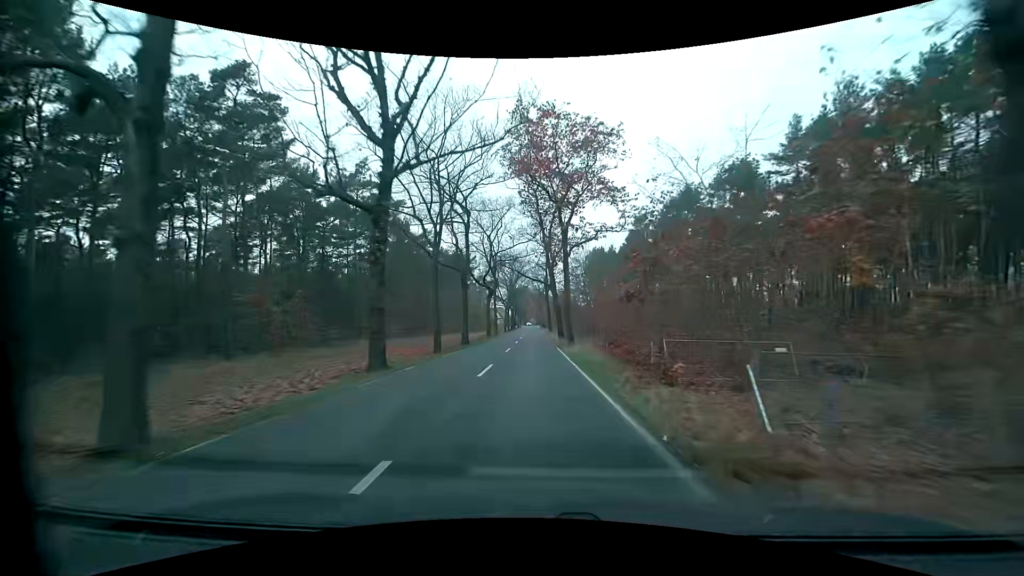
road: tertiary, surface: asphalt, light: Day
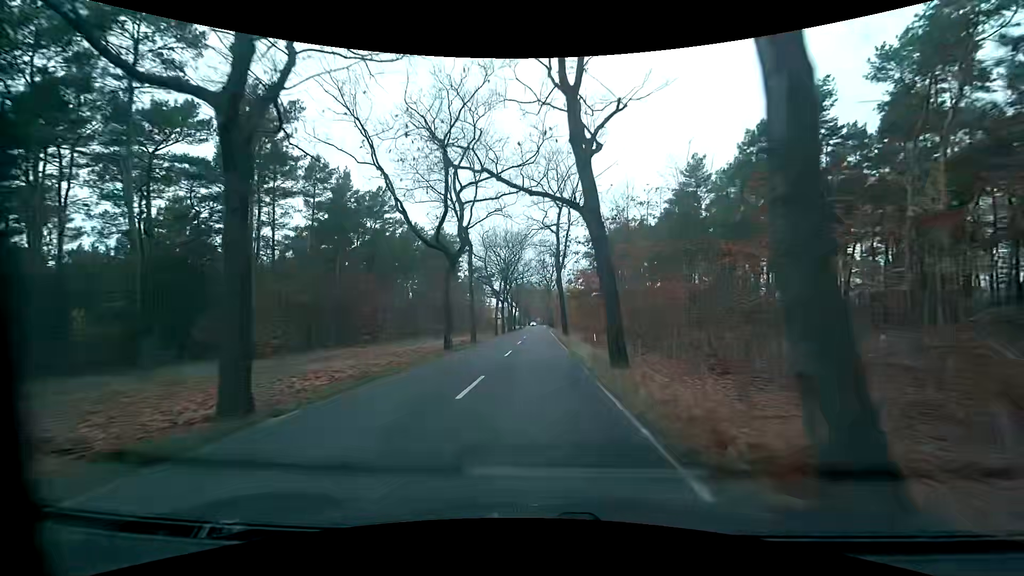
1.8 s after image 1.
(-0.1, +28.1) m; -1°
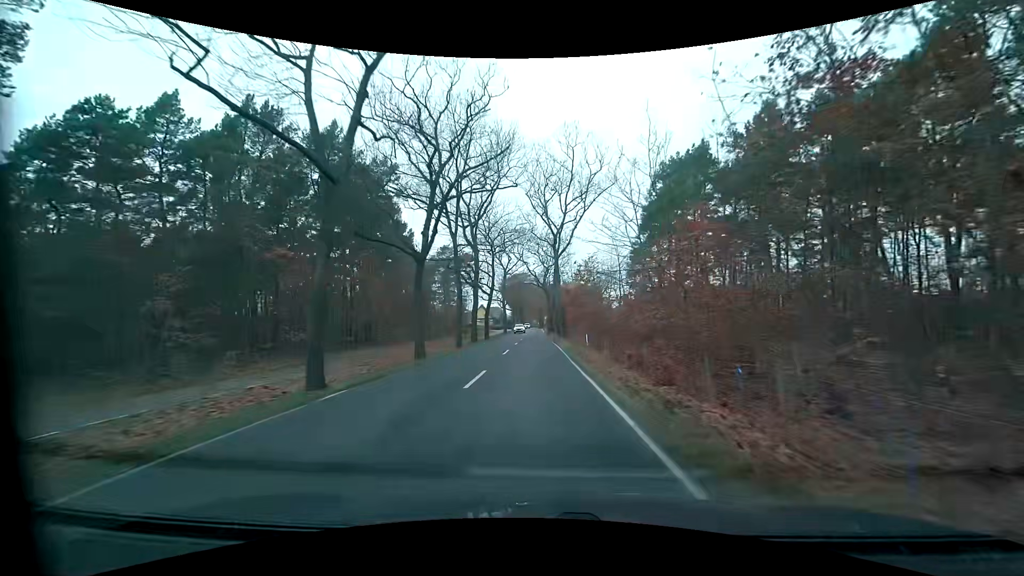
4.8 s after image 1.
(+0.1, +46.6) m; 0°
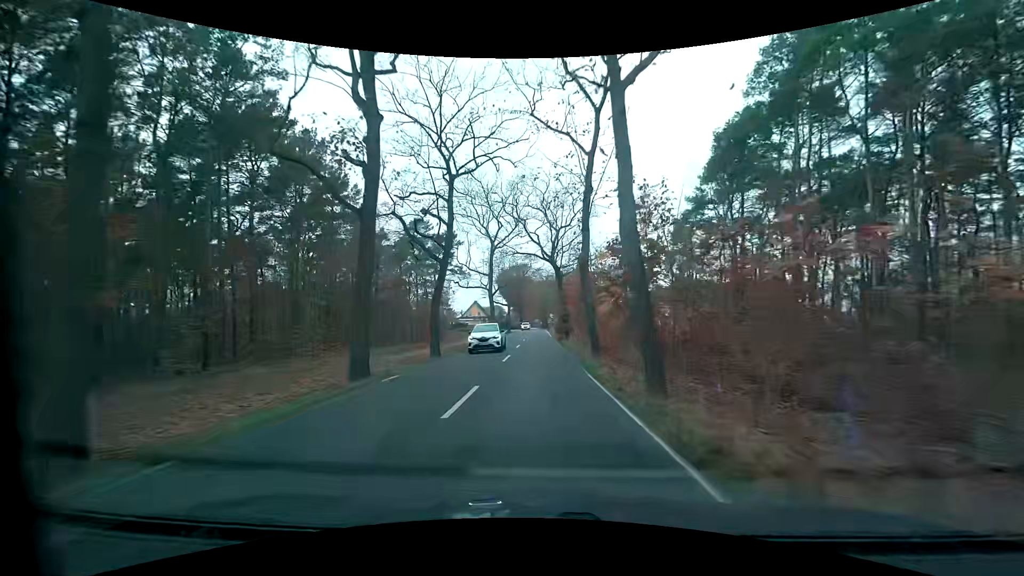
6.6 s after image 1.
(-0.2, +27.3) m; -1°
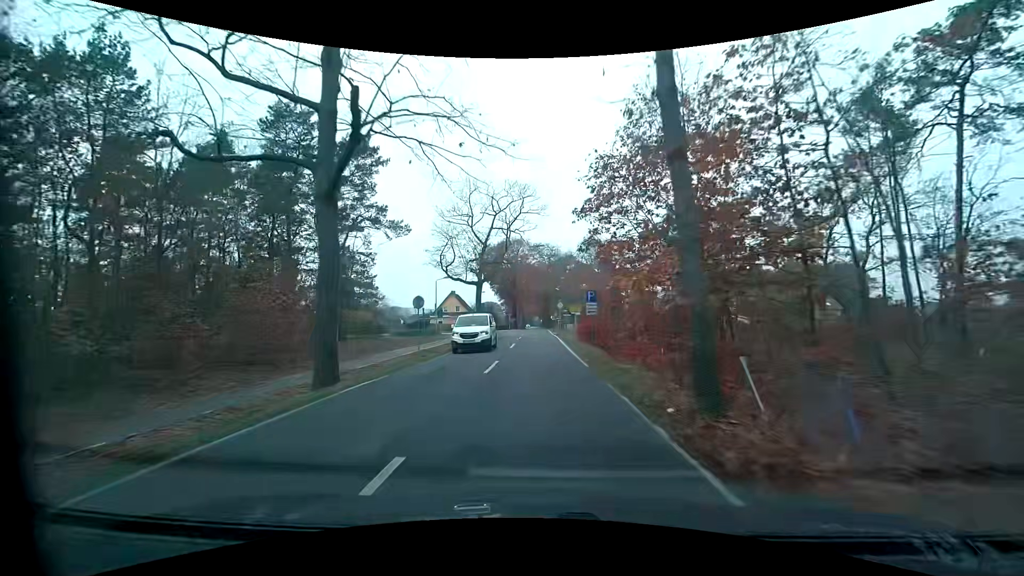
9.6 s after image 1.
(+0.4, +42.0) m; 0°
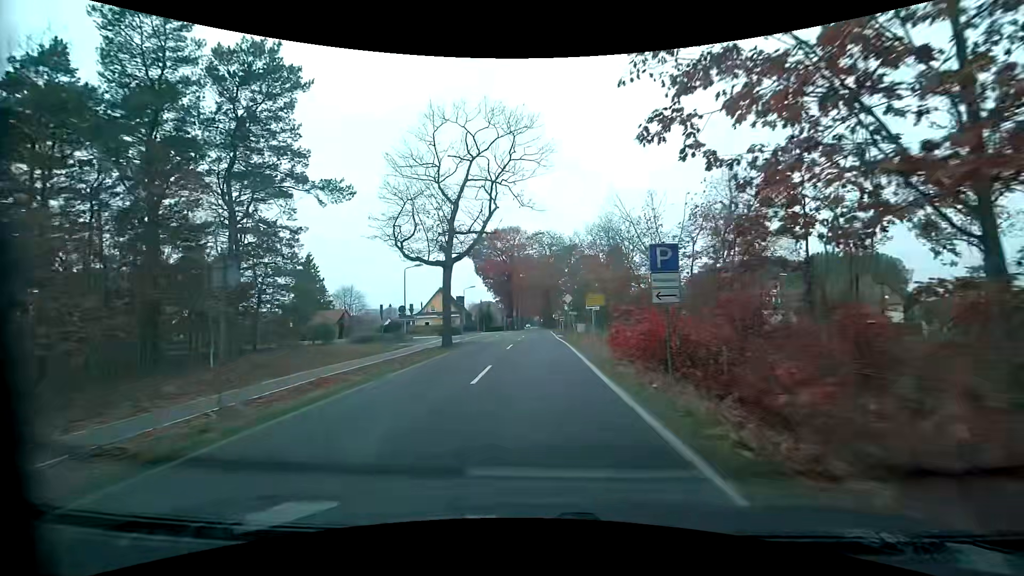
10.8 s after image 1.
(+0.1, +14.3) m; +1°
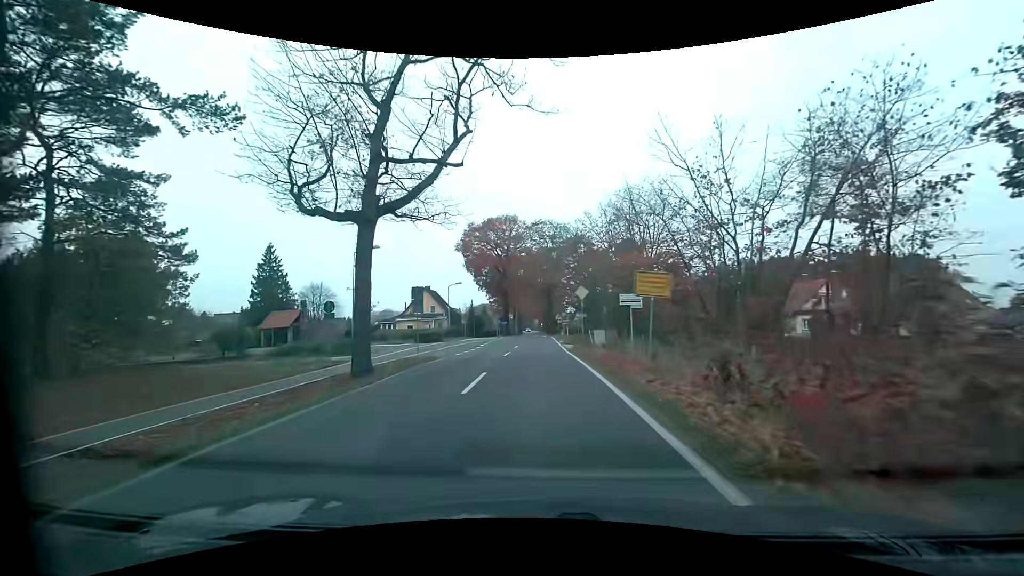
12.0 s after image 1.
(-0.1, +13.0) m; -1°
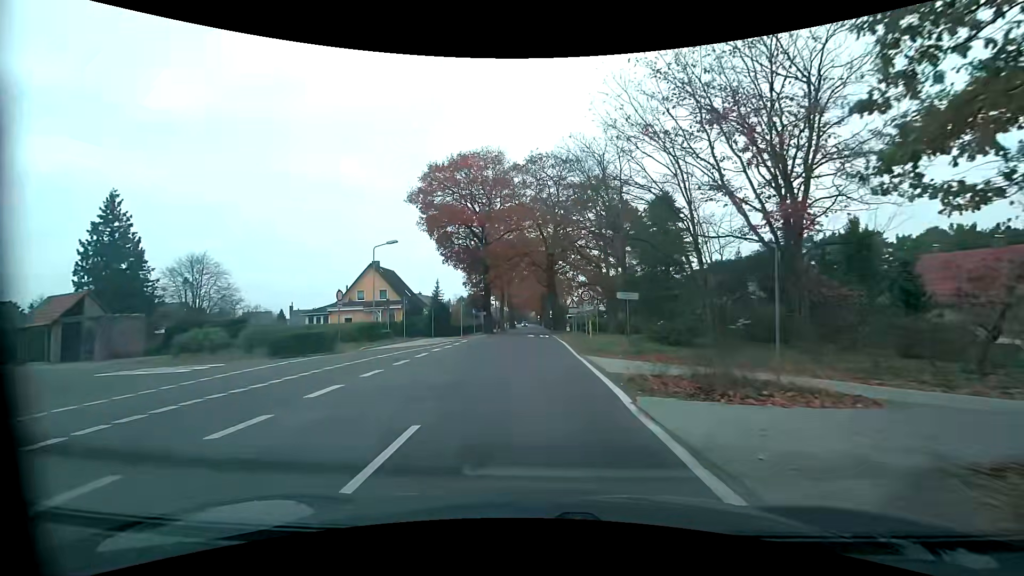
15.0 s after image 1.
(+0.2, +27.8) m; 0°
(0, +10) (0, +20) (0, +30) (0, +40) (0, +50) (0, +60) (0, +70) (0, +80) (0, +90) (0, +100) m
